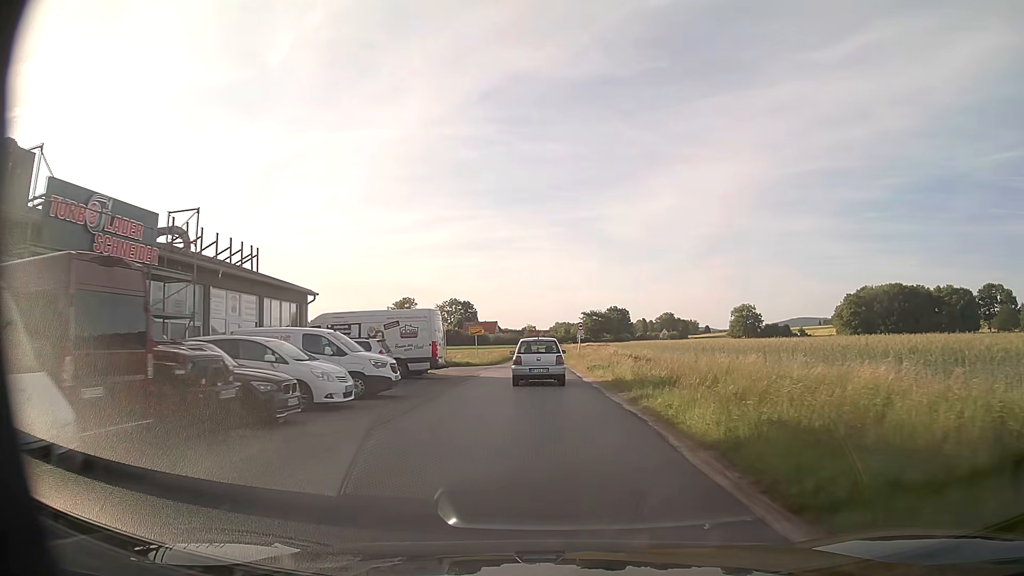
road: unclassified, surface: asphalt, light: Day
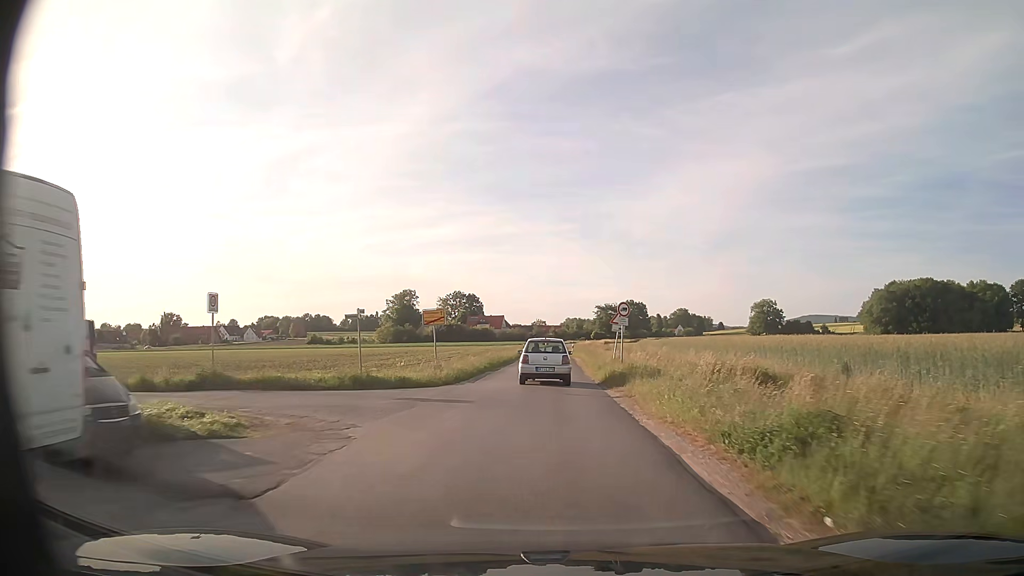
(-0.2, +22.4) m; -1°
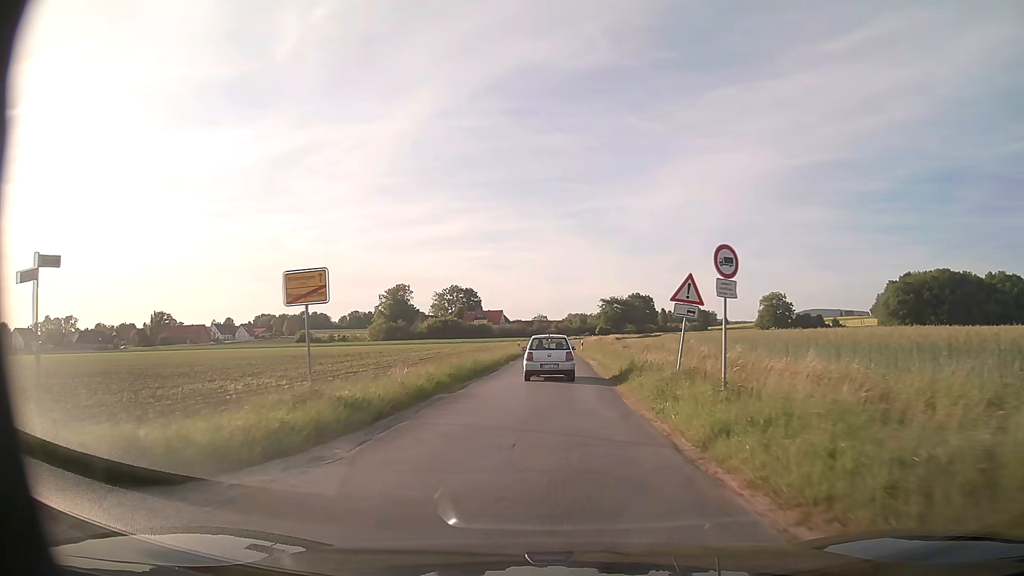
(0.0, +15.3) m; 0°
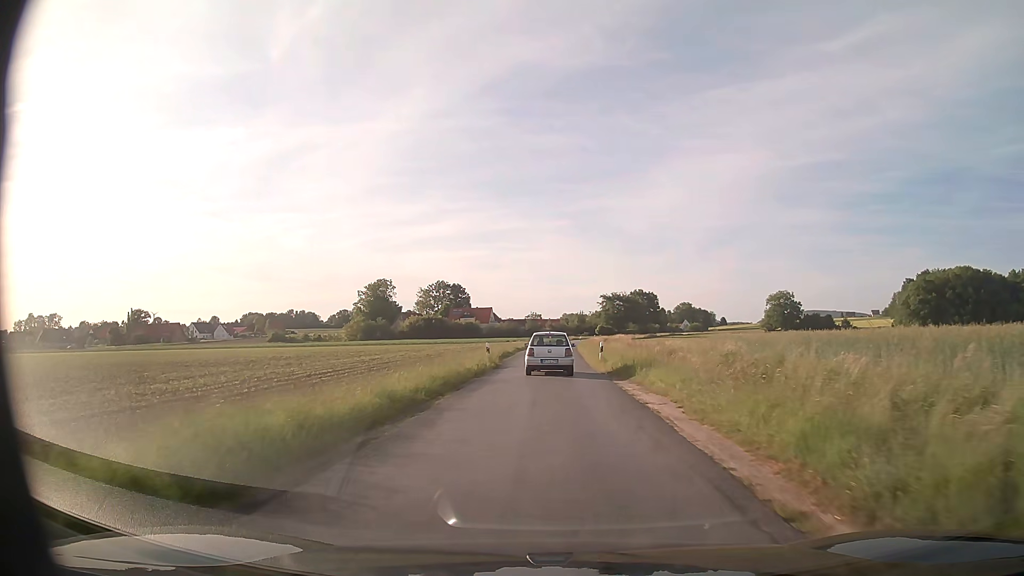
(0.0, +23.3) m; 0°
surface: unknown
(0, +10) (0, +20) (0, +30) (0, +40) (+1, +50) (+1, +60) (+1, +70) (+2, +80) (+3, +90) (+4, +100) m
